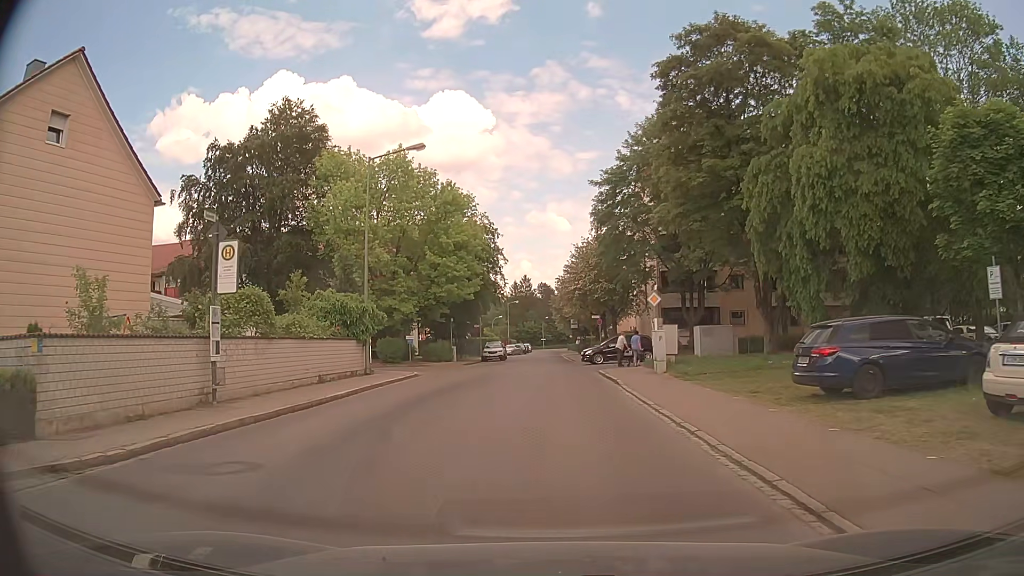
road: unclassified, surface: asphalt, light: Day
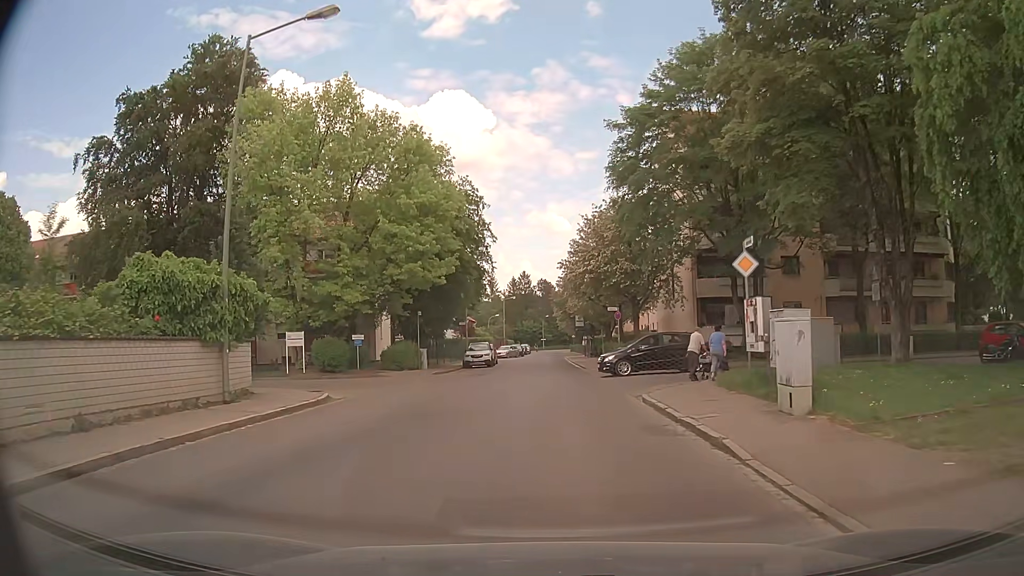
(+0.1, +12.7) m; +1°
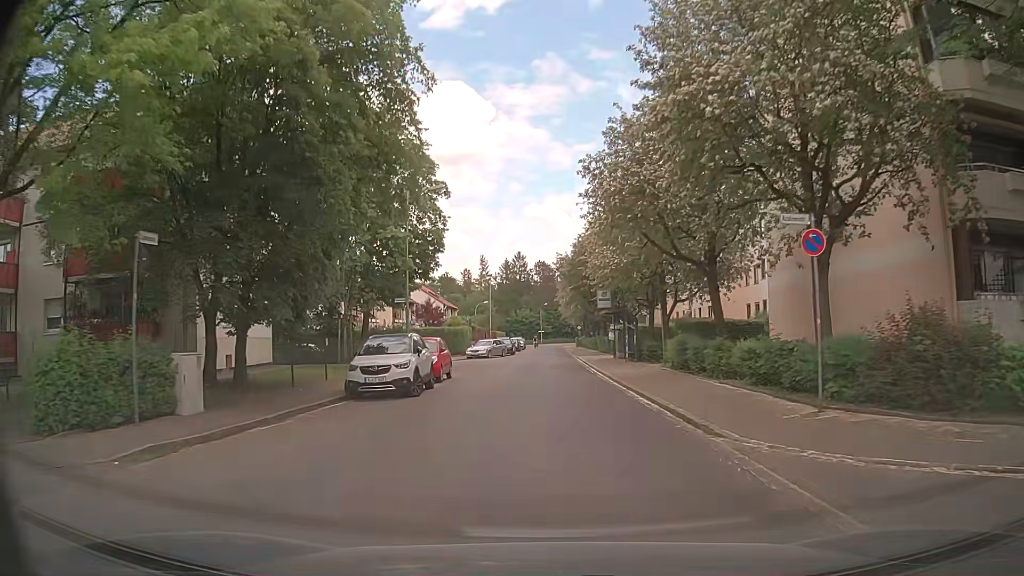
(-0.5, +26.4) m; 0°
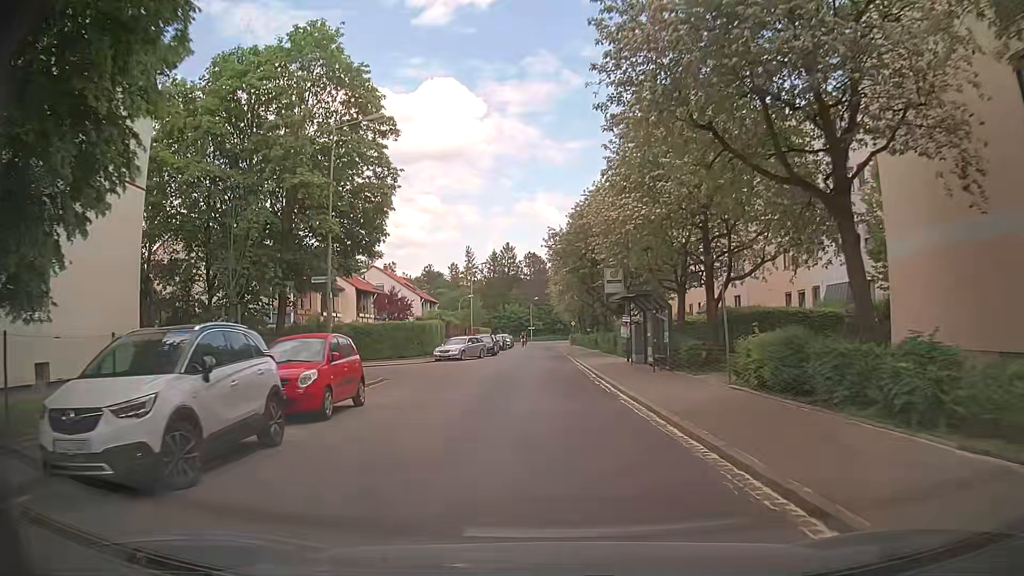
(0.0, +10.9) m; +1°
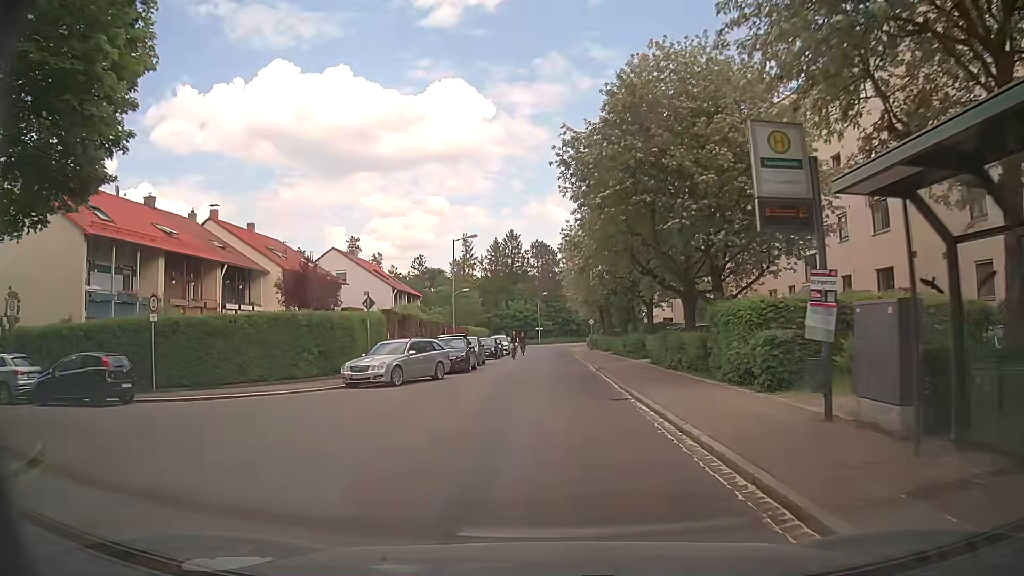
(-0.1, +20.1) m; +1°
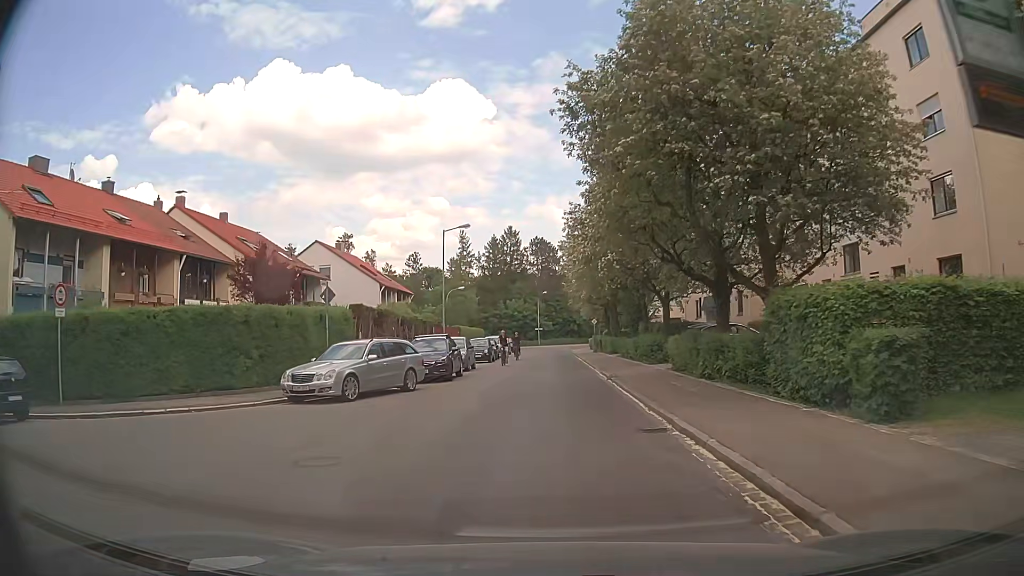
(-0.1, +5.0) m; -1°
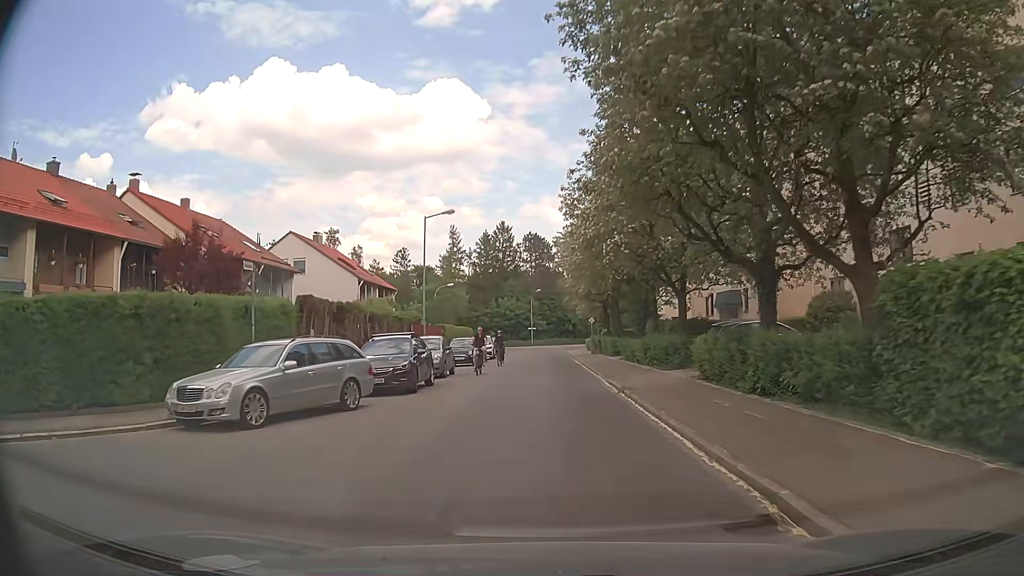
(0.0, +5.2) m; +1°
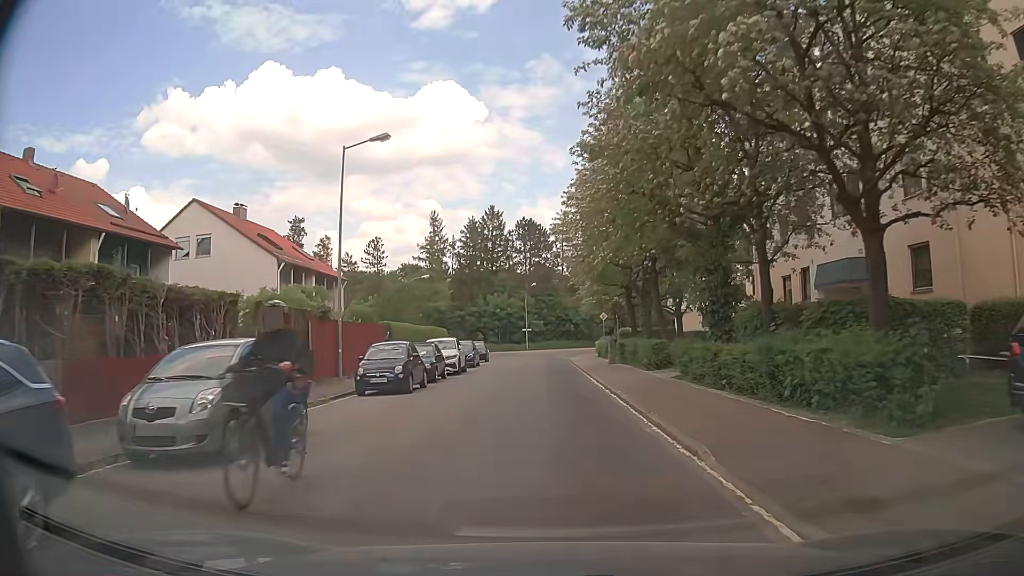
(-0.1, +16.6) m; 0°
(0, +10) (0, +20) (0, +30) (0, +40) (0, +50) (-1, +60) (-3, +70) (-9, +78) (-17, +84) (-26, +87) m
